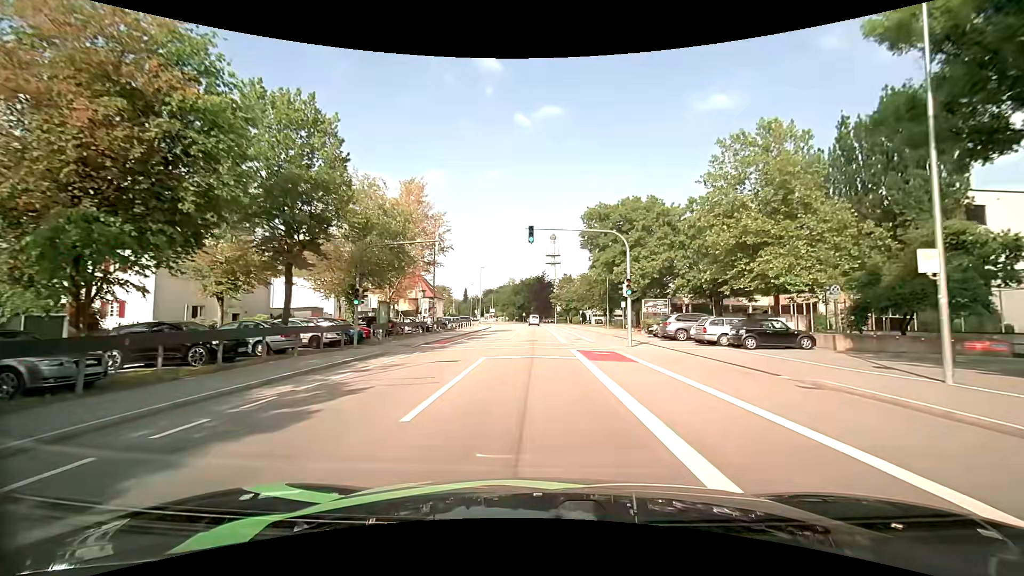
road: tertiary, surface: asphalt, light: Day
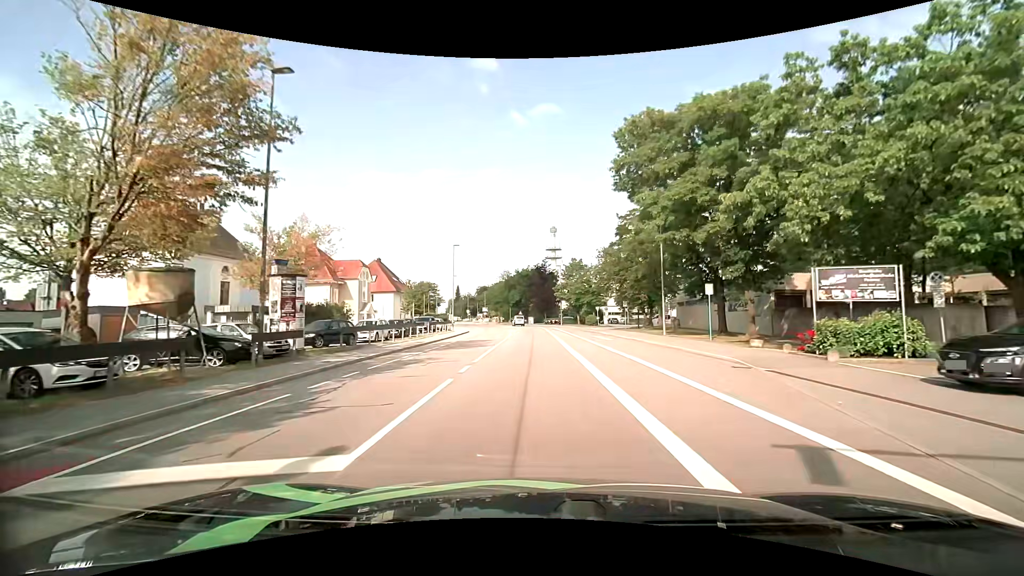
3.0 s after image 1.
(-0.1, +27.8) m; 0°
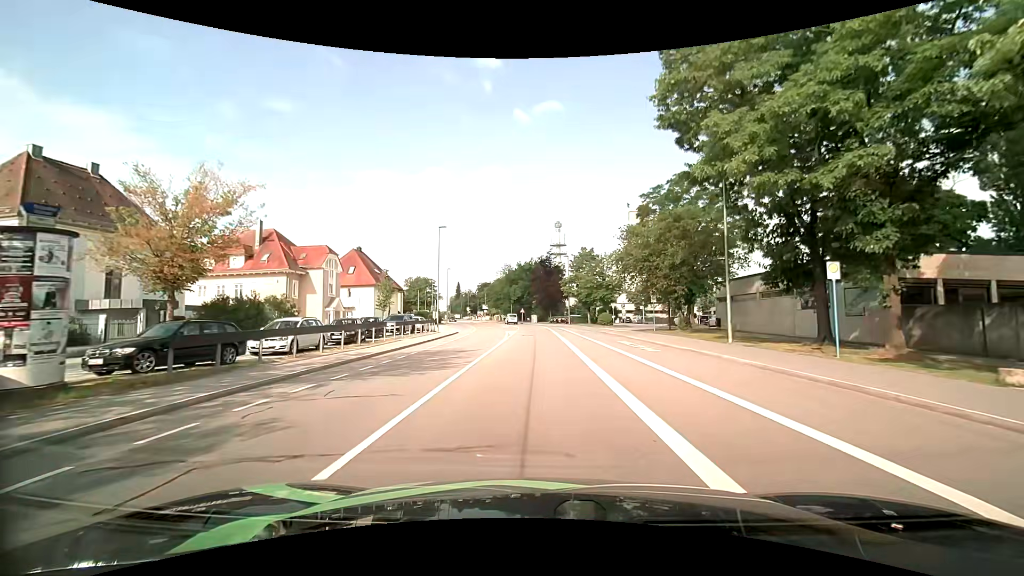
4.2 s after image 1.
(-0.1, +11.0) m; -1°
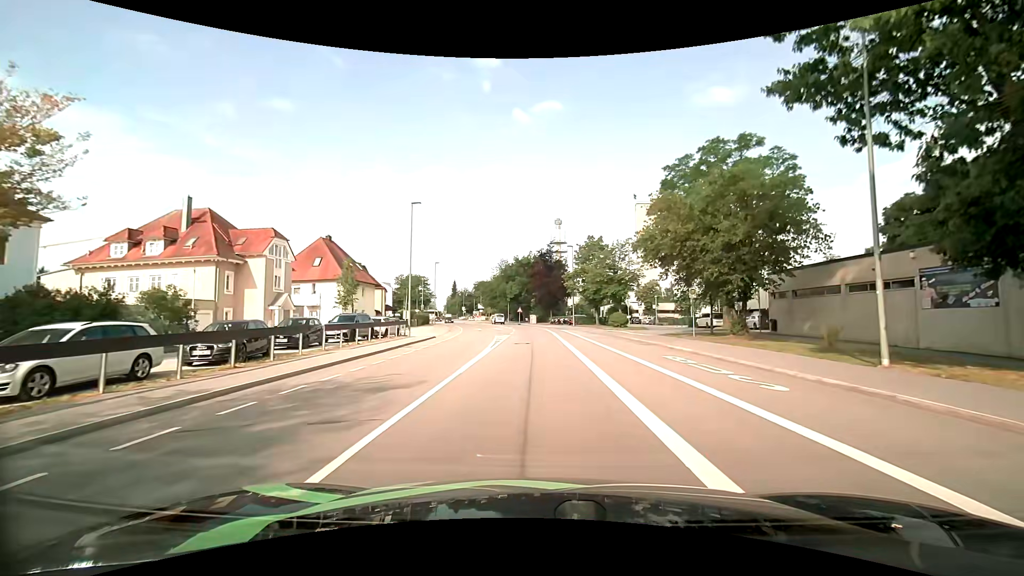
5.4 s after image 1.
(+0.1, +10.4) m; 0°
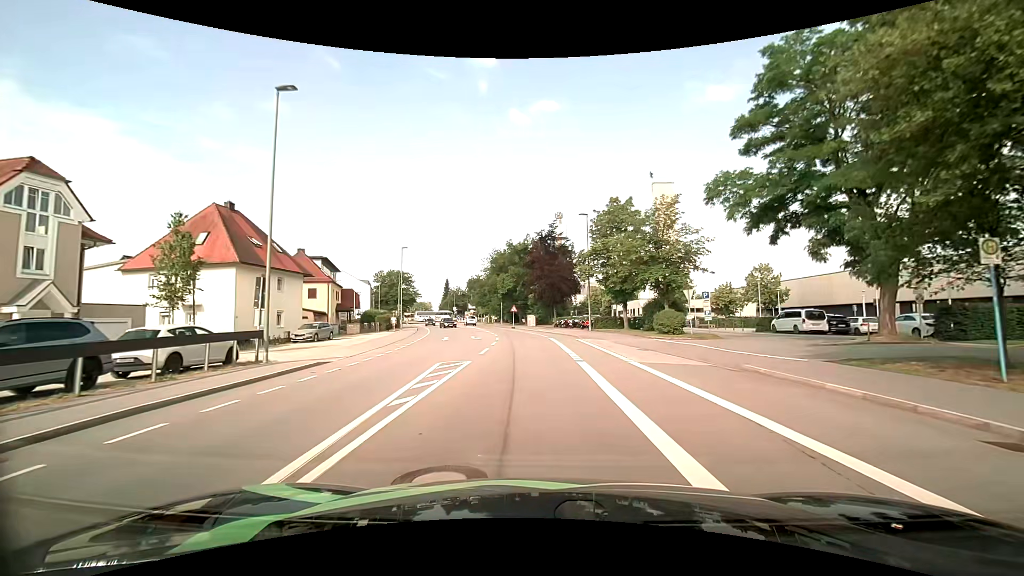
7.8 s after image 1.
(+0.2, +19.9) m; +1°
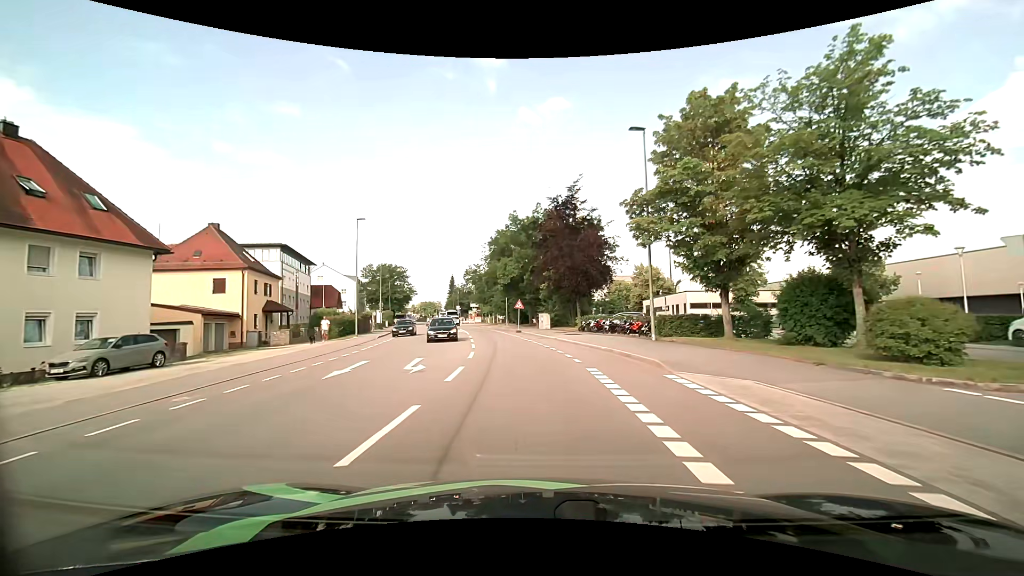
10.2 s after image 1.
(-0.3, +19.4) m; -1°
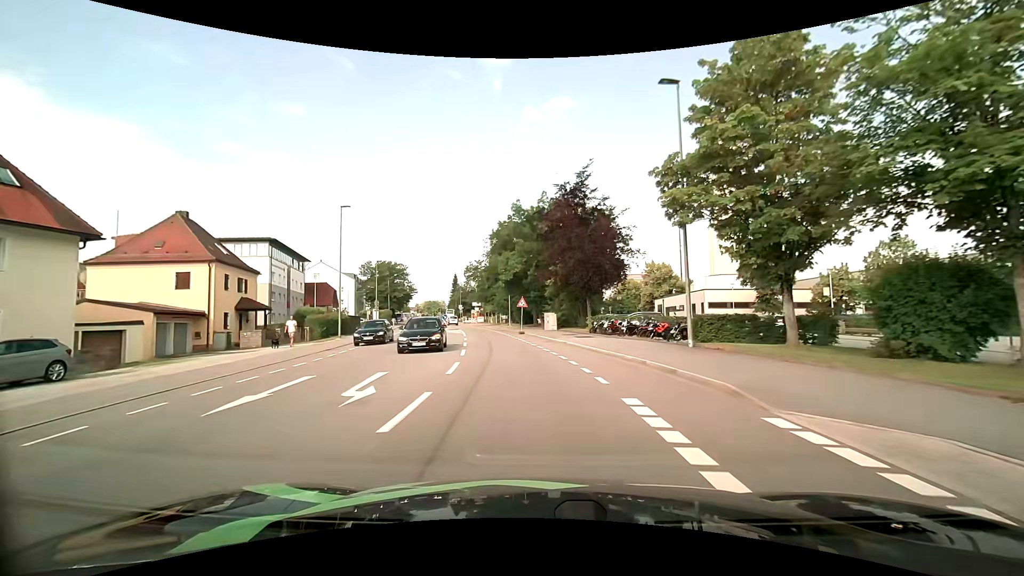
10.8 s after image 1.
(0.0, +4.8) m; -1°
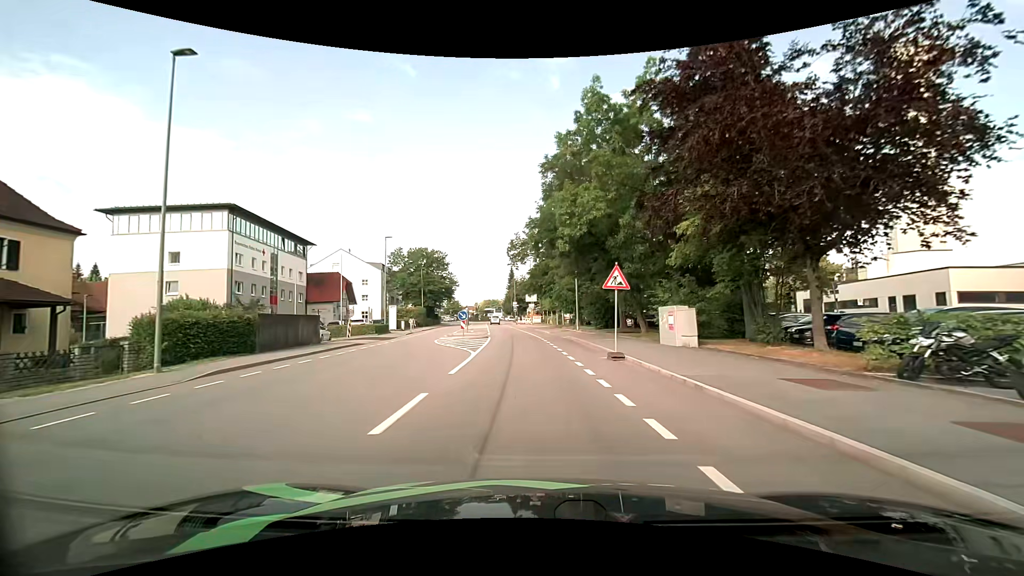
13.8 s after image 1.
(-1.5, +24.4) m; -7°
(0, +10) (-1, +20) (-1, +30) (-2, +40) (-3, +50) (-4, +60) (-5, +70) (-6, +80) (-7, +90) (-8, +100) m
